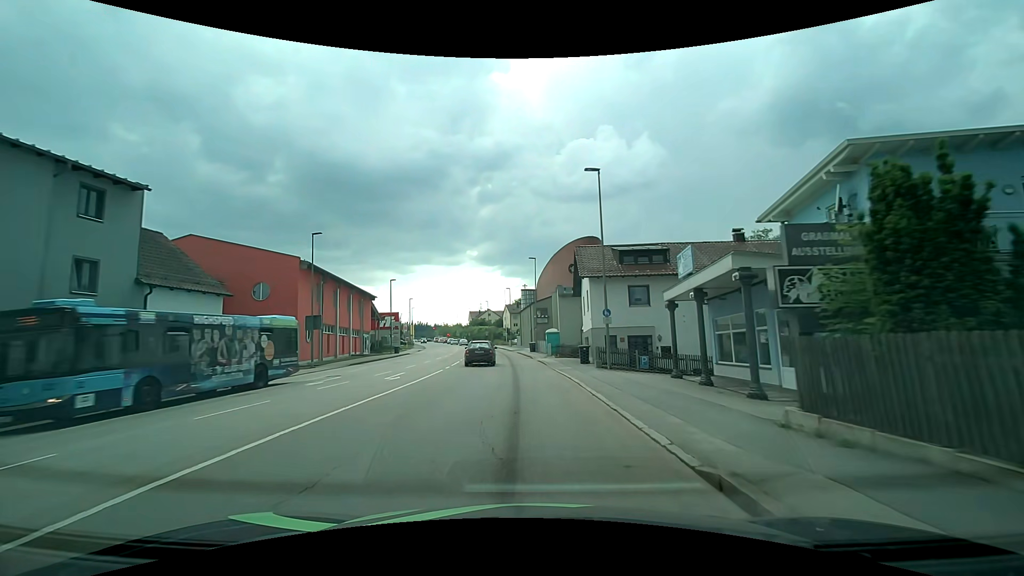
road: tertiary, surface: asphalt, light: Day
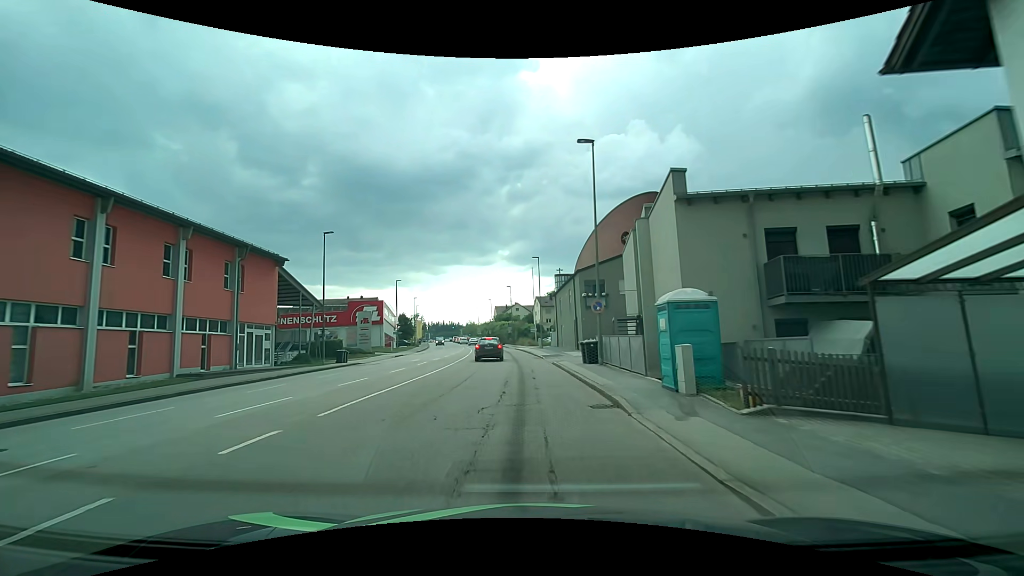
(-0.8, +31.7) m; -4°
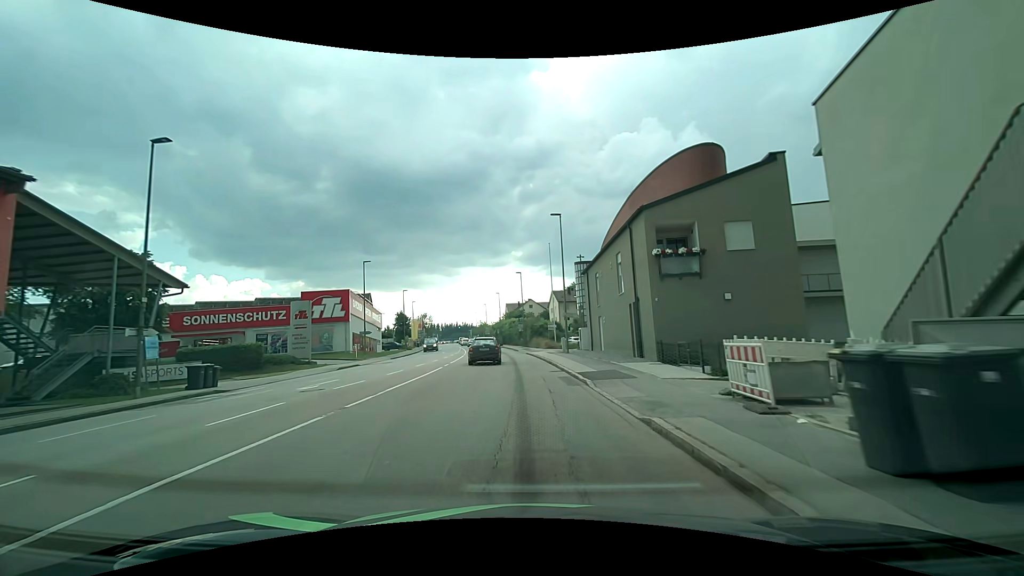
(-0.2, +19.4) m; -1°
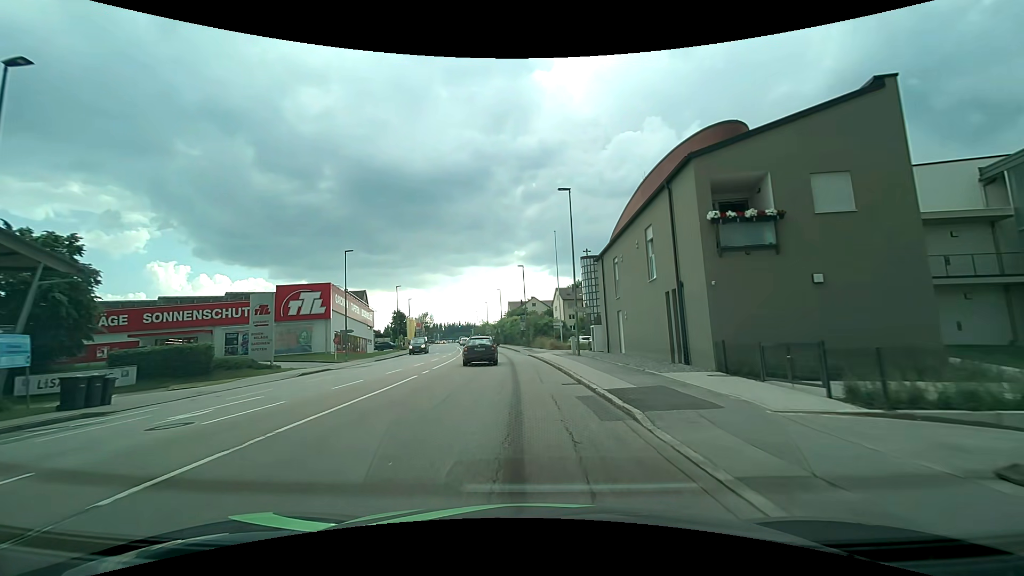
(+0.1, +6.0) m; -1°
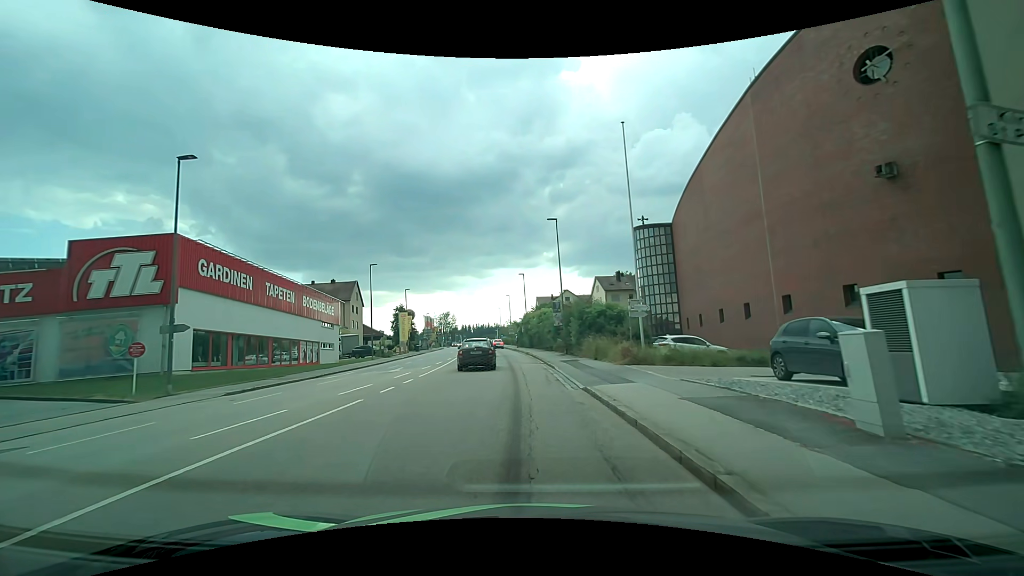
(-0.4, +25.2) m; -3°
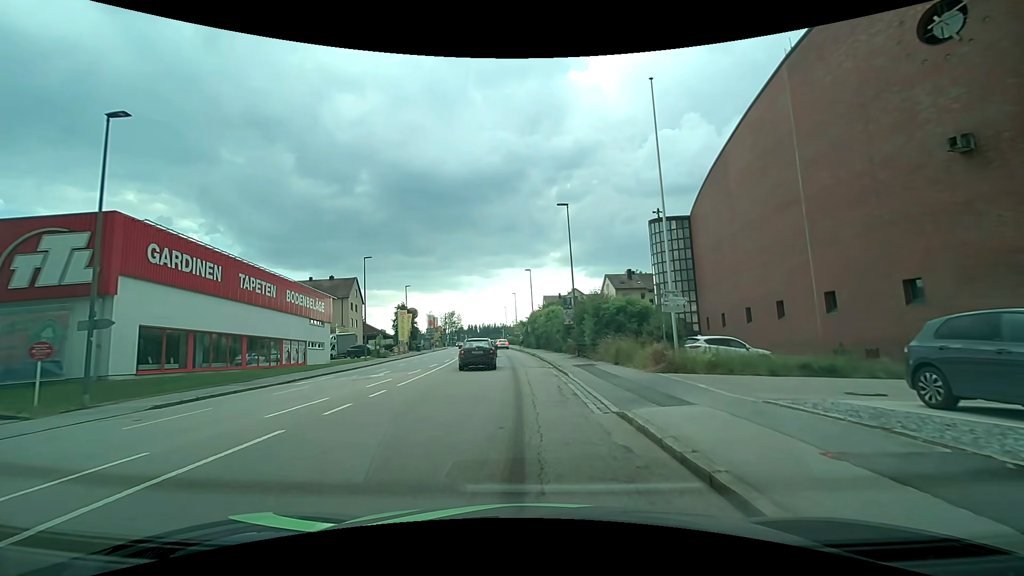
(0.0, +4.2) m; 0°
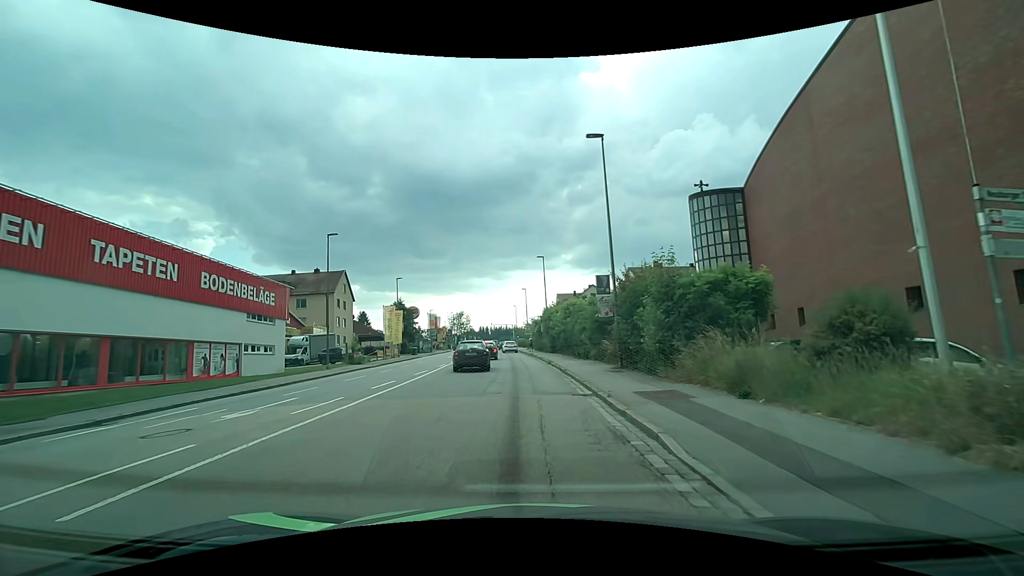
(-0.2, +11.7) m; -2°
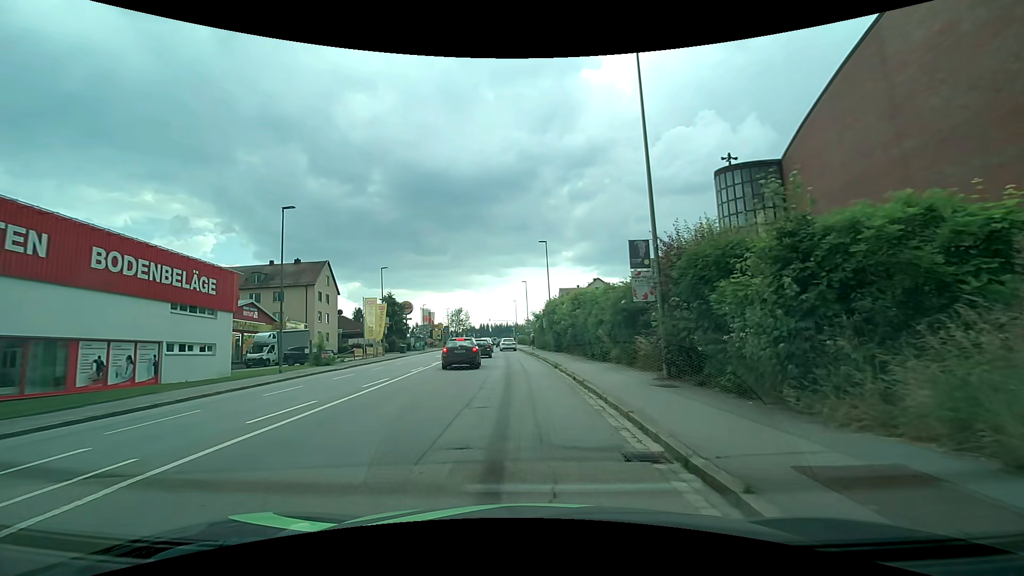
(0.0, +7.0) m; 0°
(0, +10) (-1, +20) (-1, +30) (-2, +40) (-2, +50) (-3, +60) (-4, +70) (-5, +80) (-6, +90) (-6, +100) m
